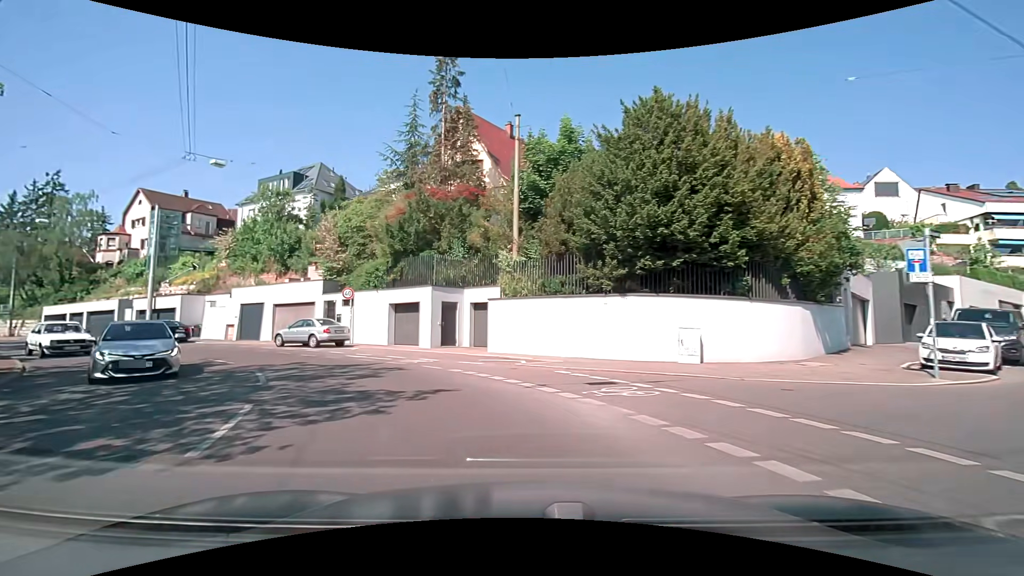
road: secondary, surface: asphalt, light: Day
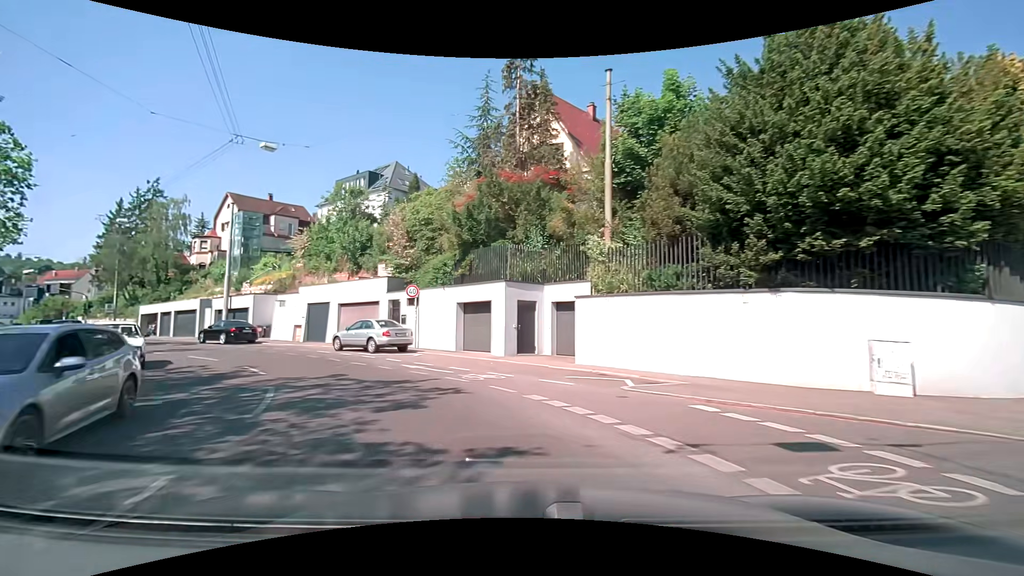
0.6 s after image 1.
(-0.3, +4.1) m; -9°
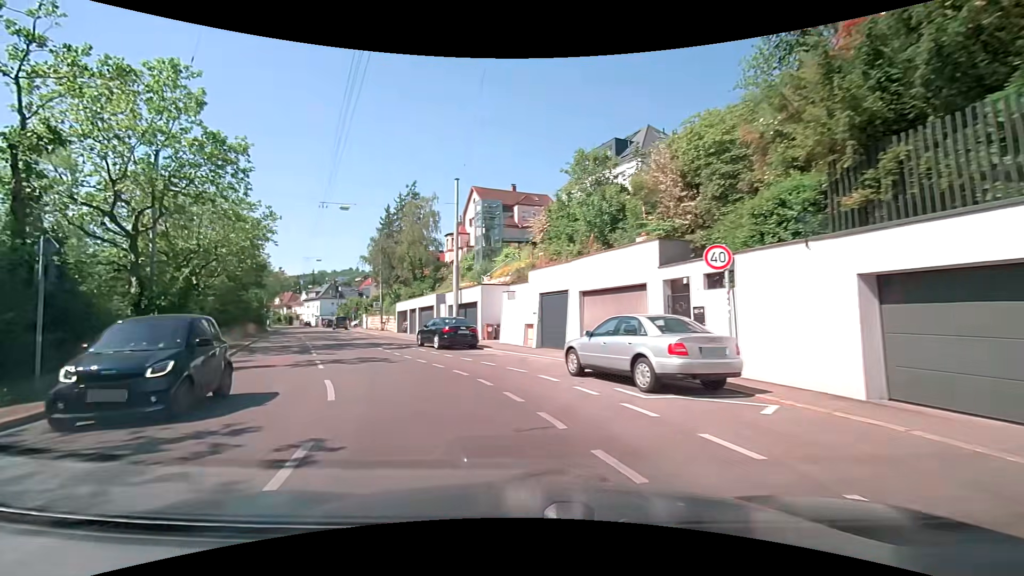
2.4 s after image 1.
(-2.9, +11.7) m; -29°
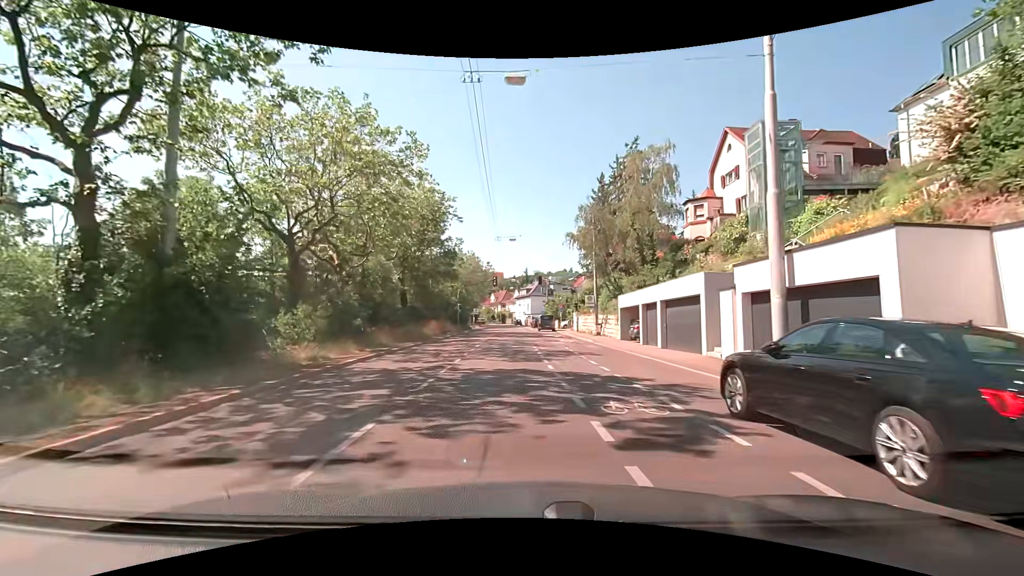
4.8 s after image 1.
(-4.5, +17.4) m; -24°
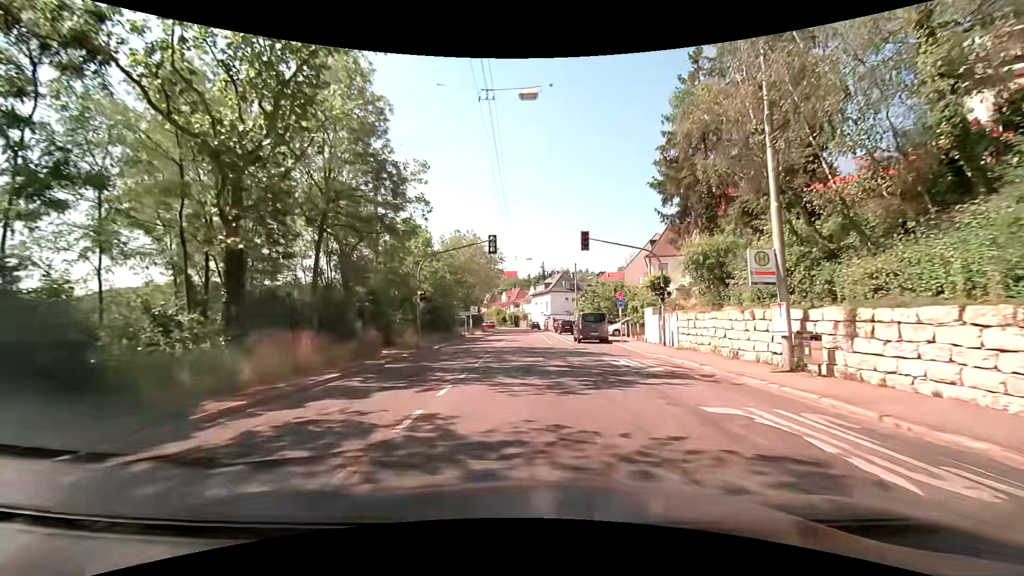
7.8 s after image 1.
(-1.1, +27.7) m; -2°
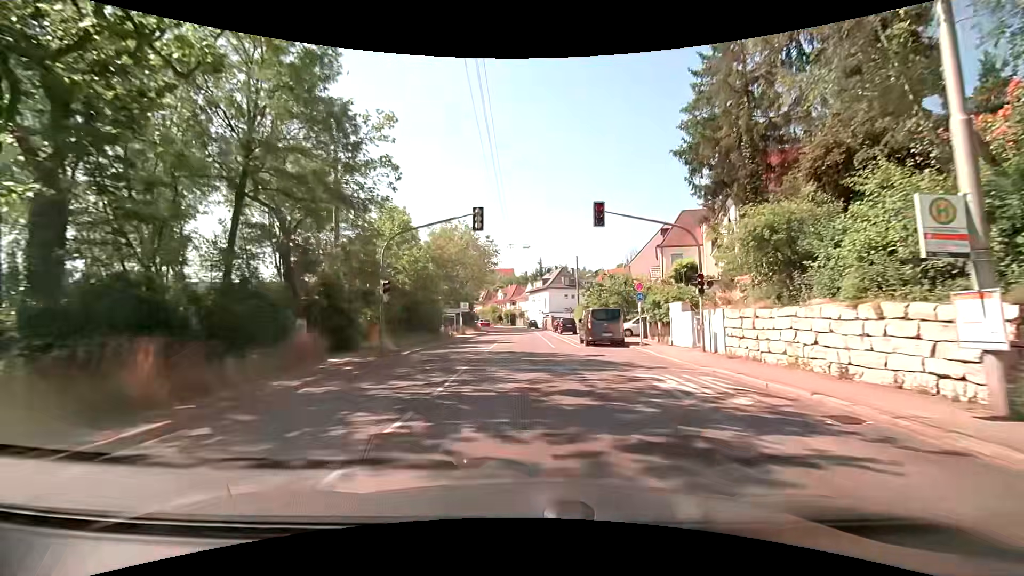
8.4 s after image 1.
(0.0, +6.2) m; 0°
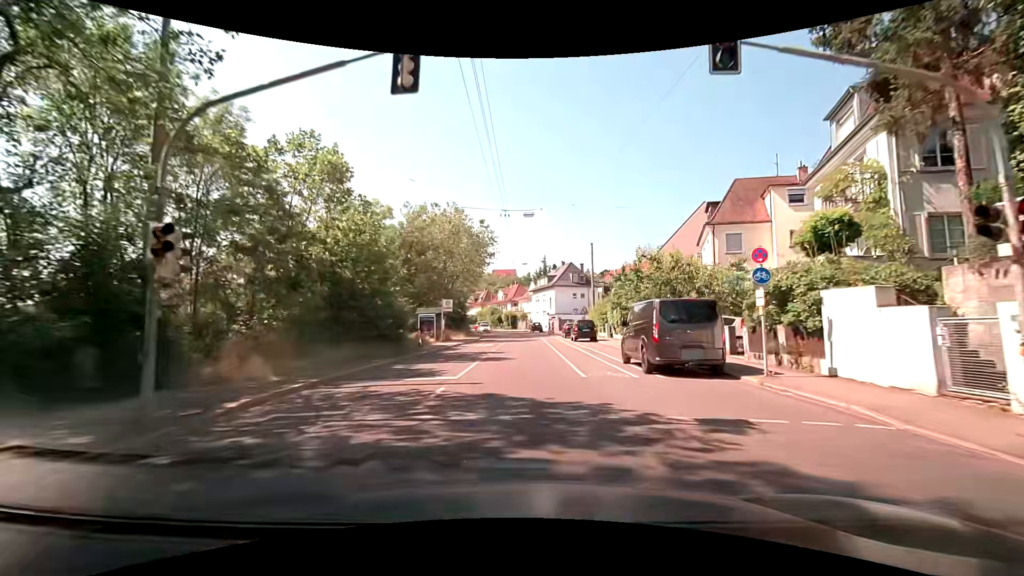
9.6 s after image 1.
(0.0, +12.6) m; 0°
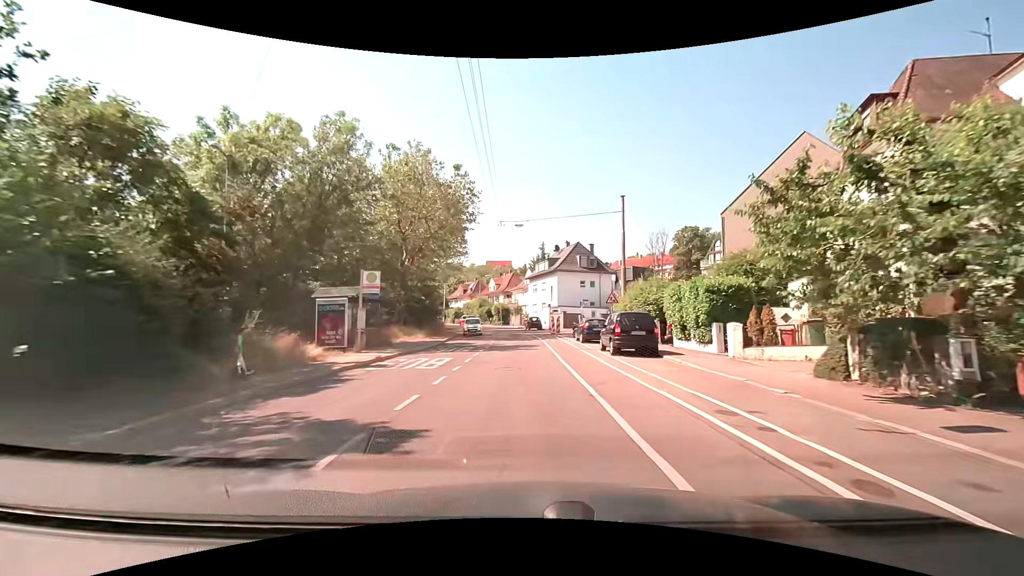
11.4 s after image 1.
(+0.1, +18.3) m; +1°
(0, +10) (0, +20) (-1, +30) (-1, +40) (-2, +50) (-4, +60) (-6, +70) (-9, +79) (-13, +88) (-17, +97) m
